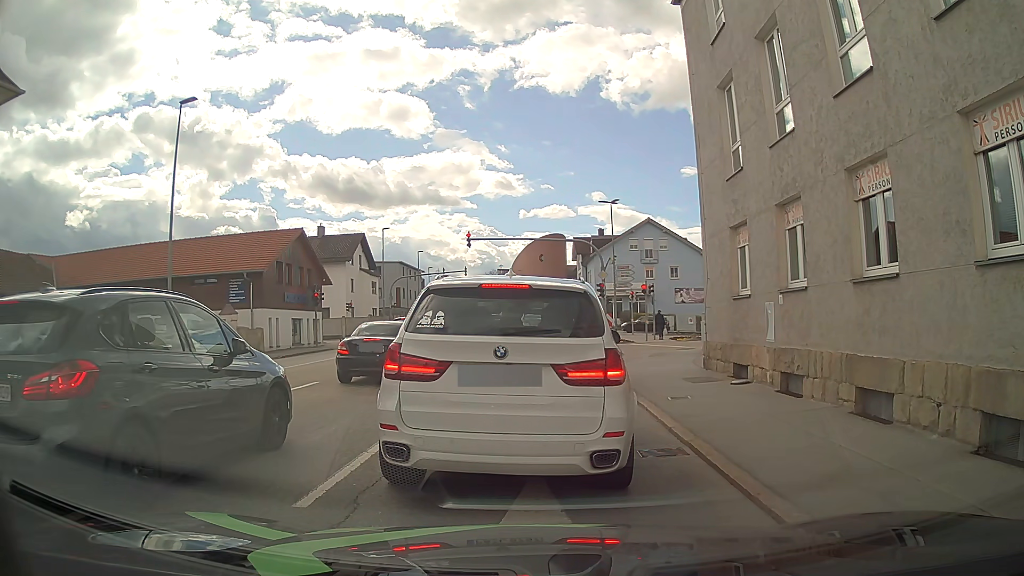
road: tertiary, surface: asphalt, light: Day
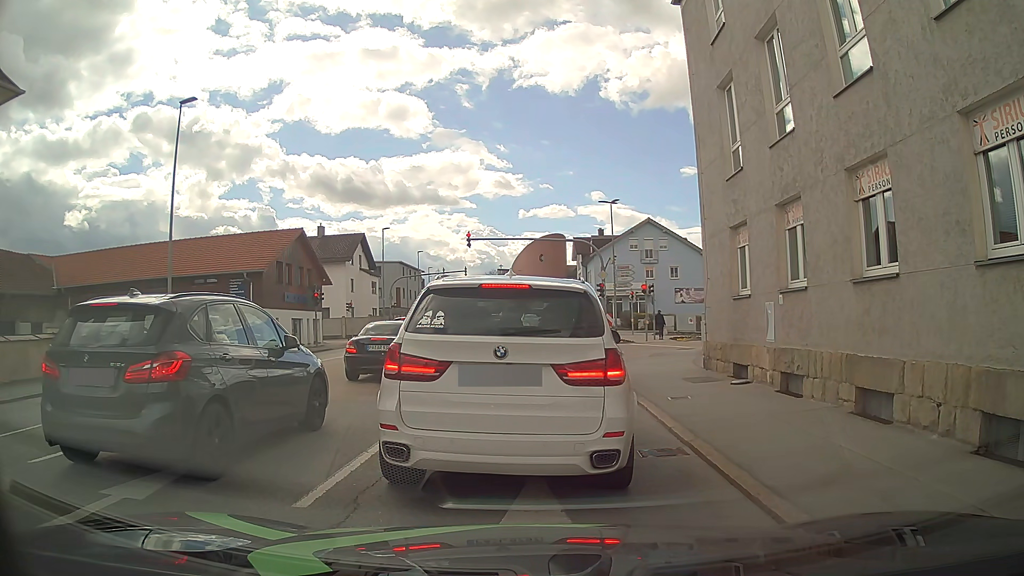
(0.0, 0.0) m; 0°
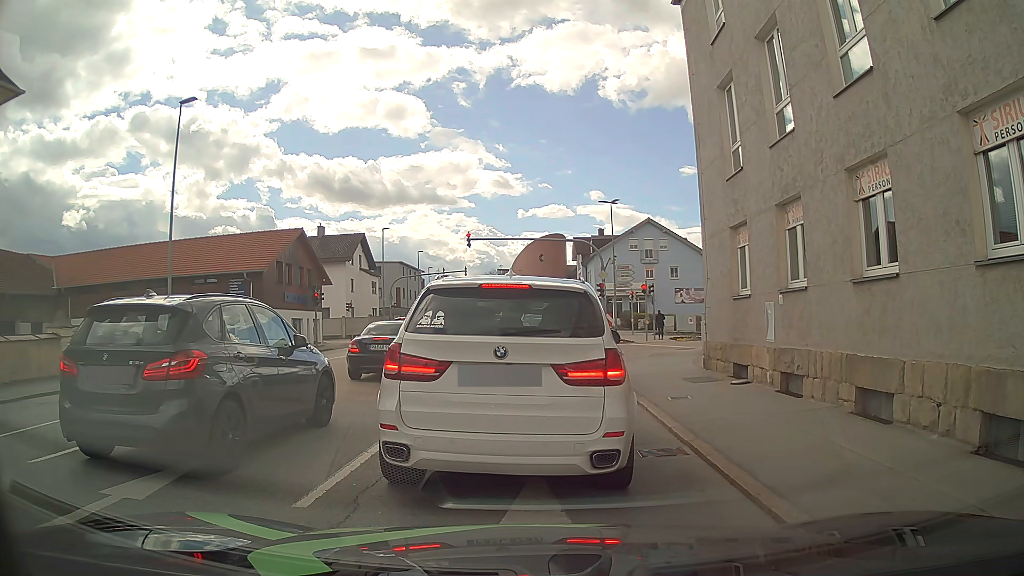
(0.0, 0.0) m; 0°
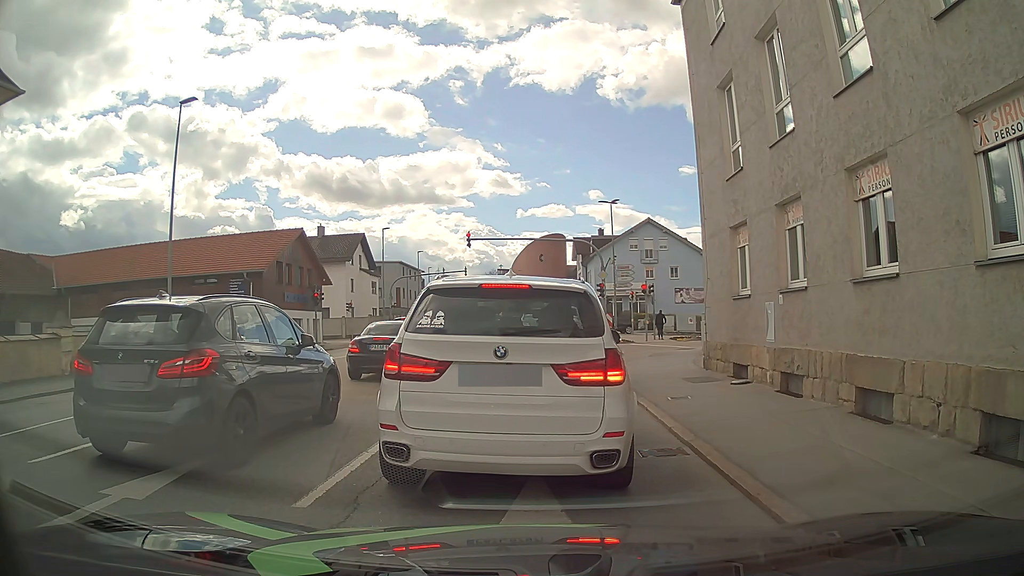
(0.0, 0.0) m; 0°
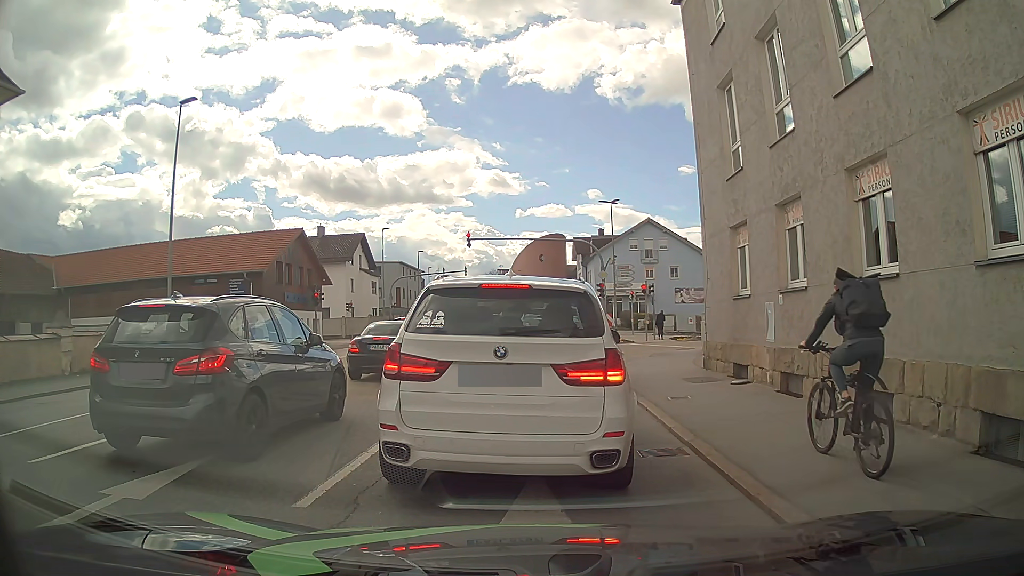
(0.0, 0.0) m; 0°
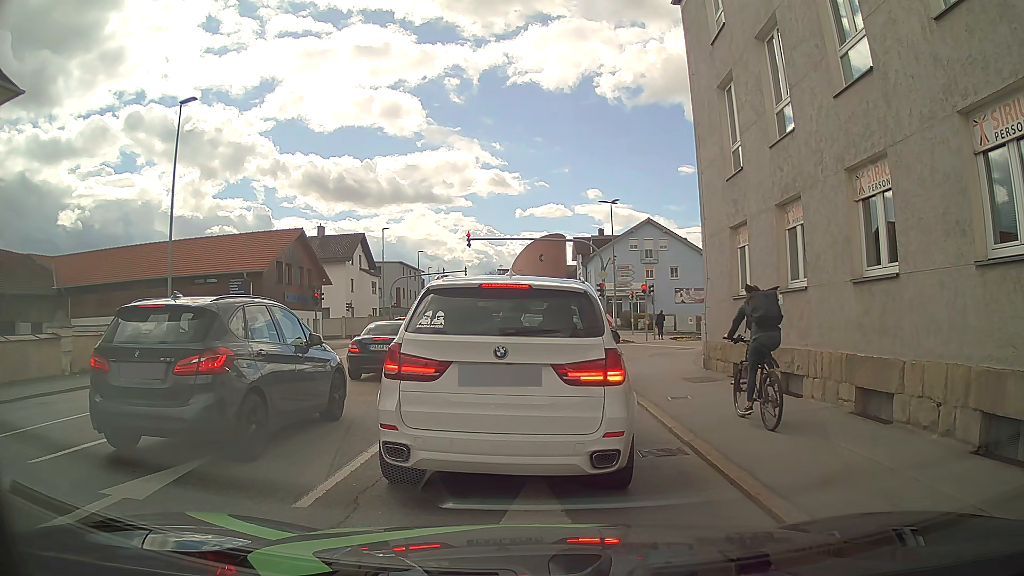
(0.0, 0.0) m; 0°
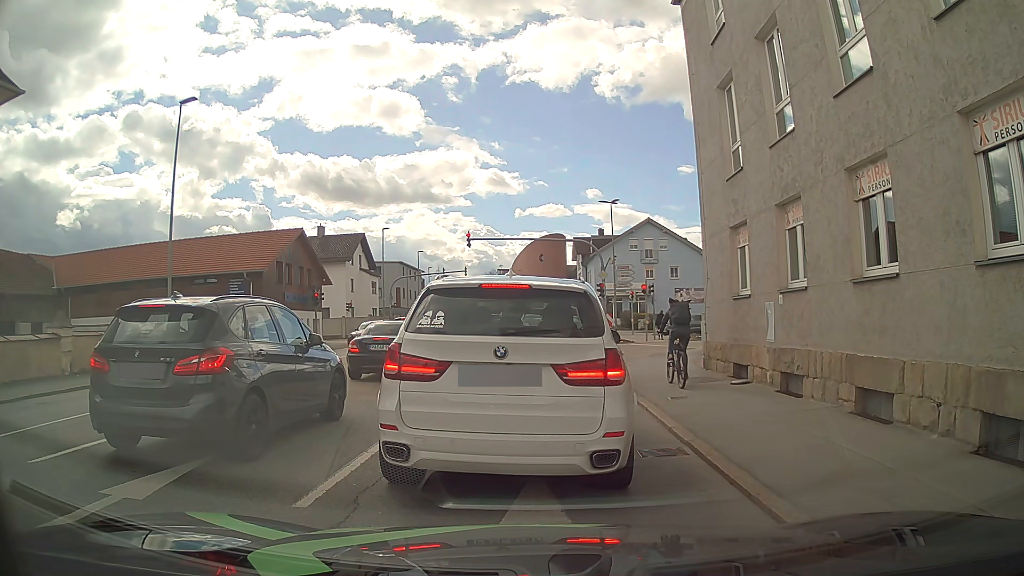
(0.0, 0.0) m; 0°
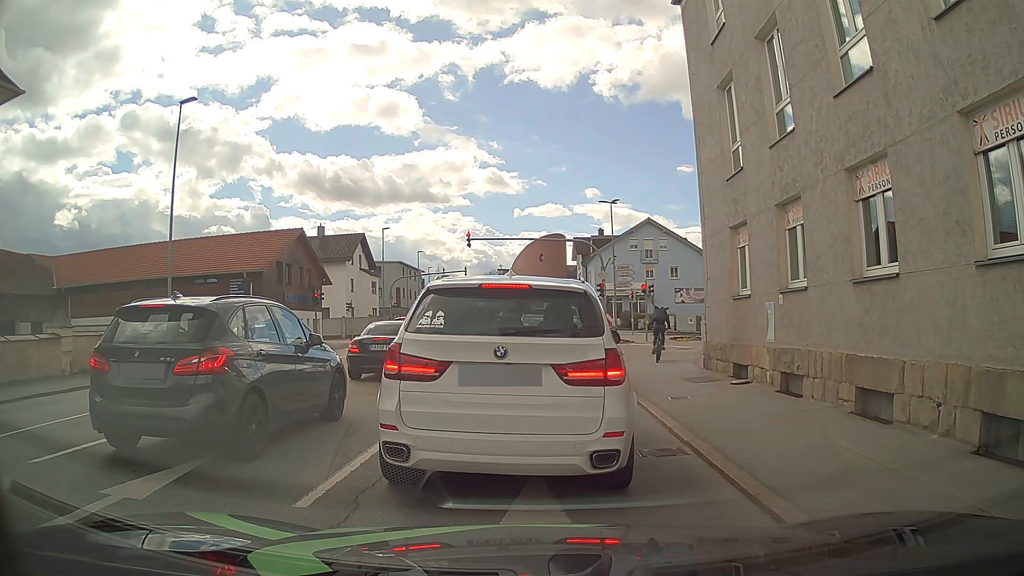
(0.0, 0.0) m; 0°
